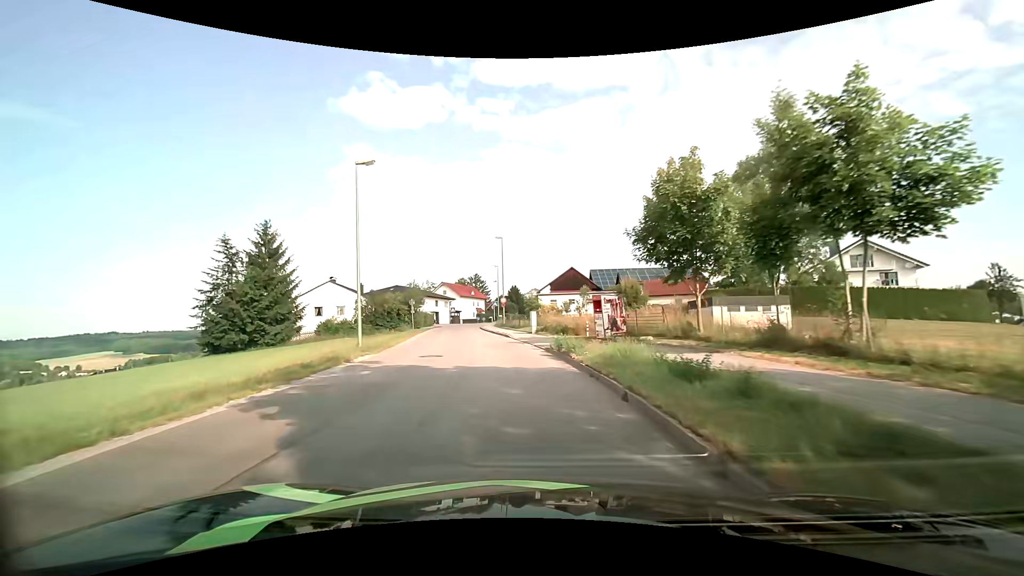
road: unclassified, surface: asphalt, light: Day
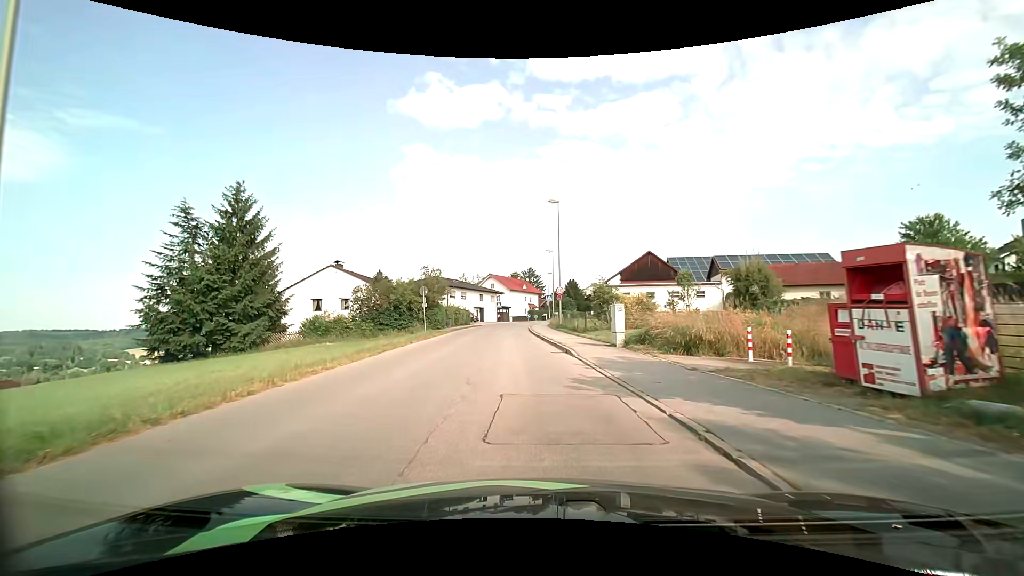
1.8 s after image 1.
(-1.0, +16.0) m; -7°
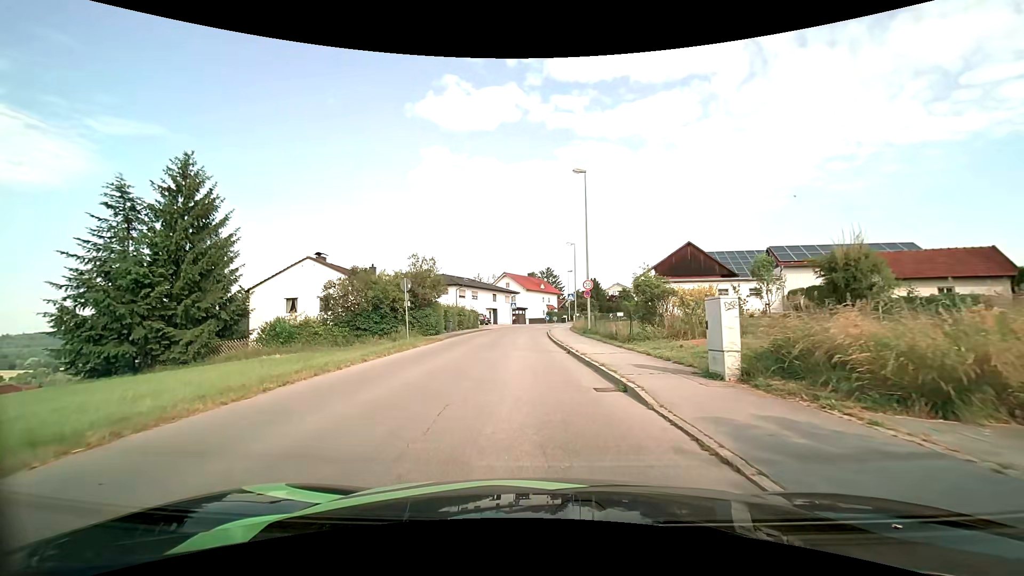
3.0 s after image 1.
(-0.1, +8.4) m; -1°
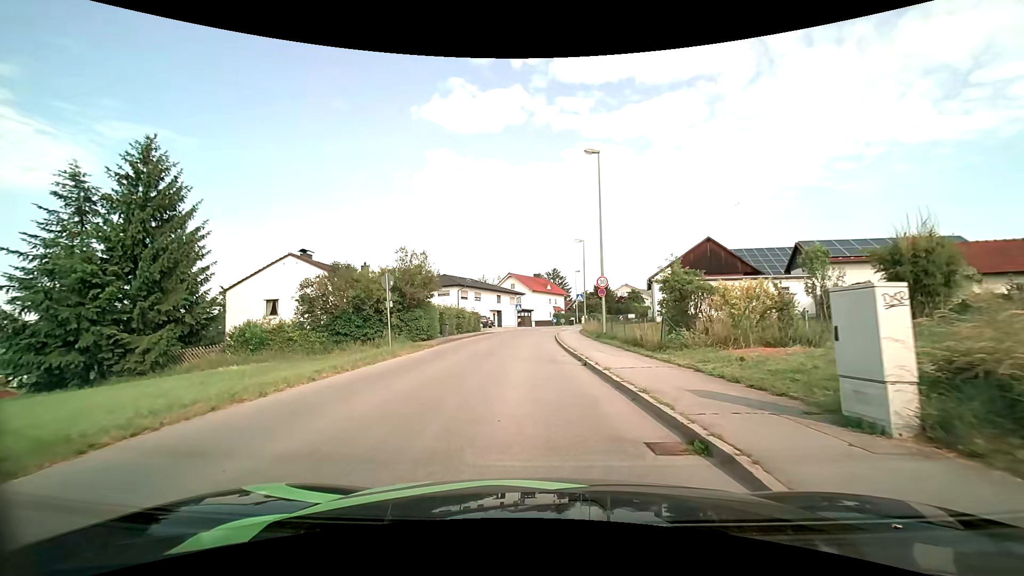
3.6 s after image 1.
(0.0, +4.0) m; -1°
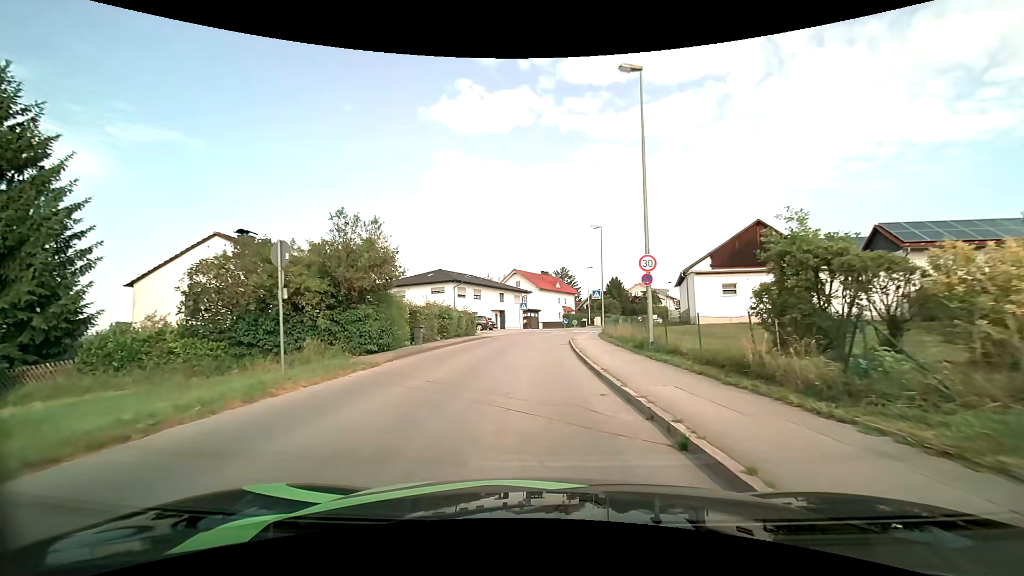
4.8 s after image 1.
(-0.1, +9.2) m; -1°
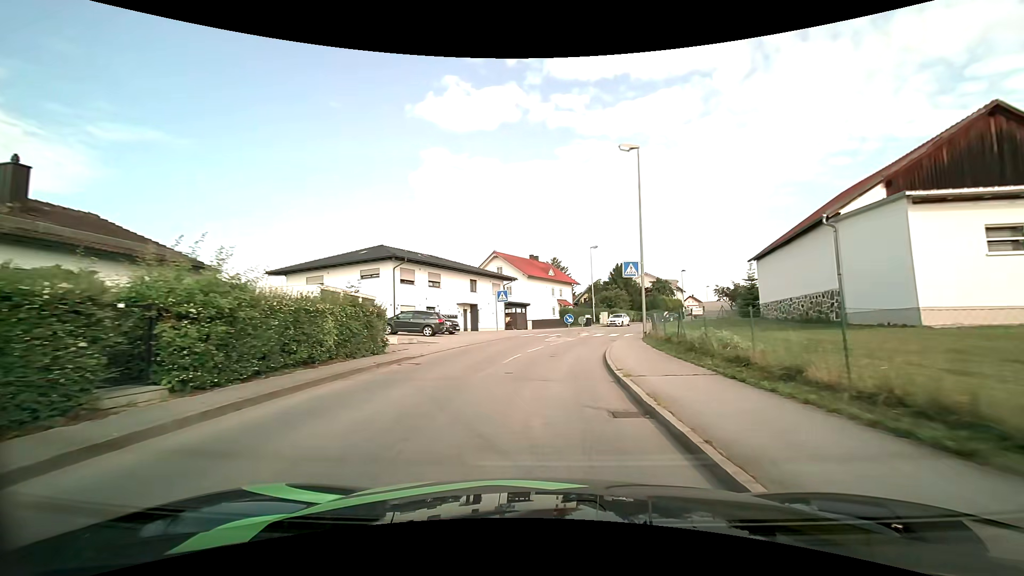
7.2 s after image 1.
(-0.1, +21.1) m; +1°
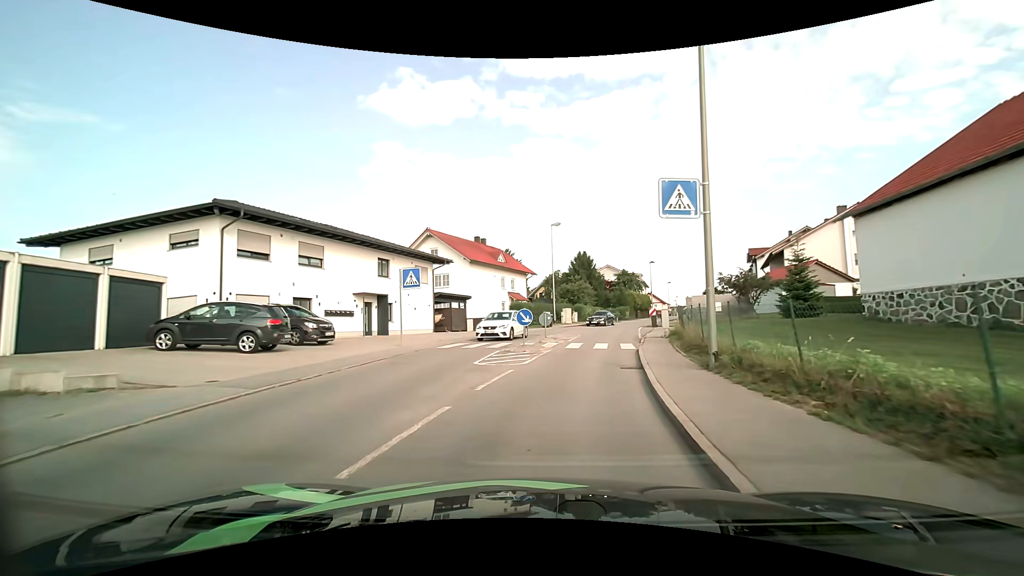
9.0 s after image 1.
(+0.6, +15.0) m; +5°
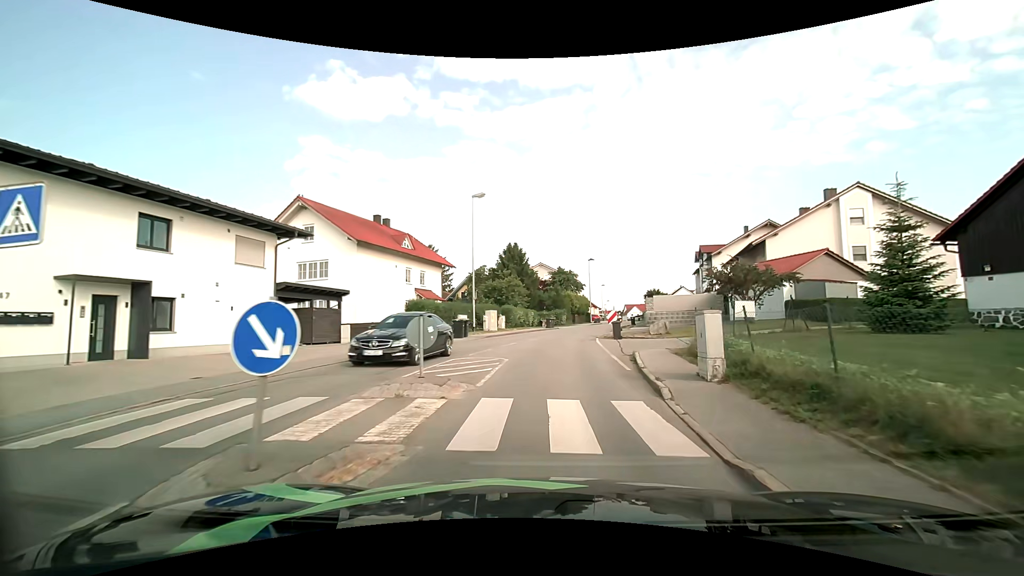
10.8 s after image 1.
(+0.9, +13.6) m; +8°
(0, +10) (+1, +20) (+2, +30) (+4, +40) (+6, +49) (+9, +59) (+12, +69) (+14, +78) (+16, +88) (+17, +98) m
